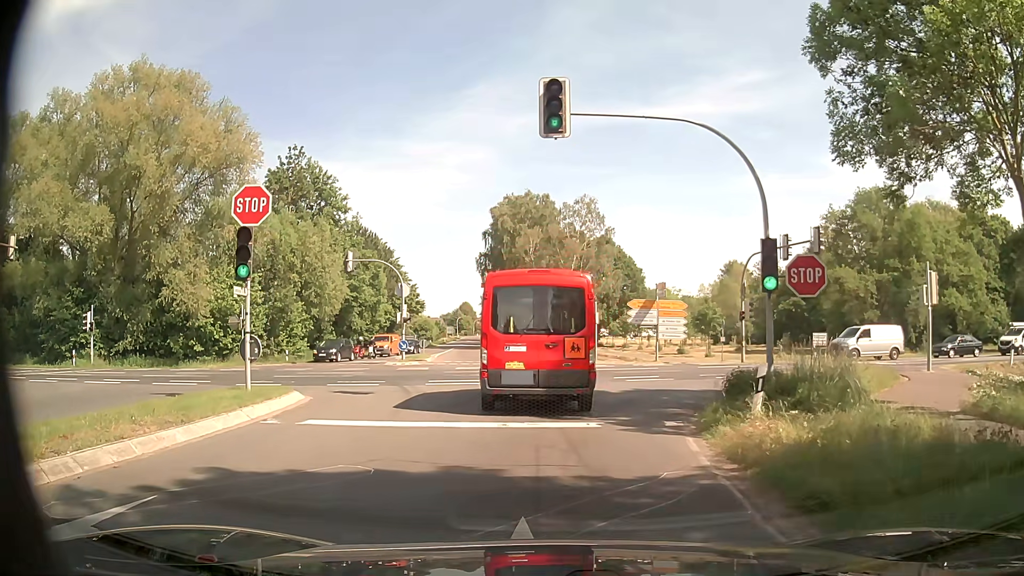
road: secondary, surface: asphalt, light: Day
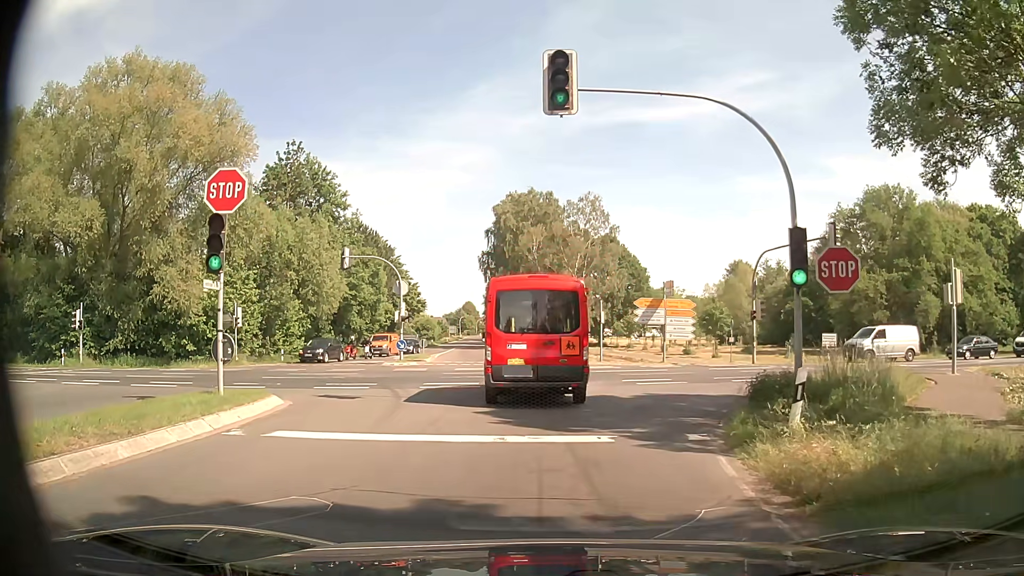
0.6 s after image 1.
(0.0, +1.6) m; -1°
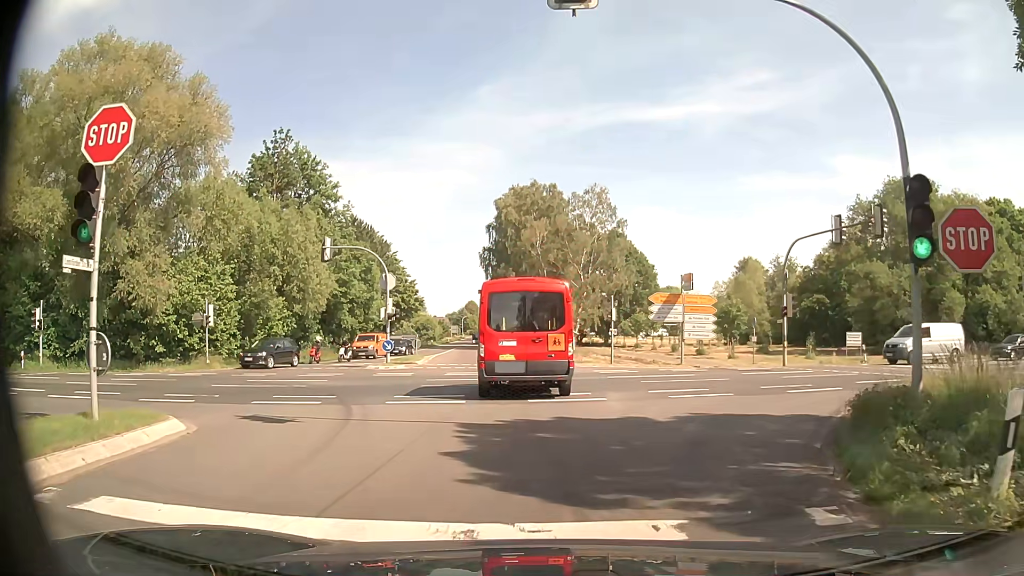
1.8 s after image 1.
(0.0, +4.6) m; -1°
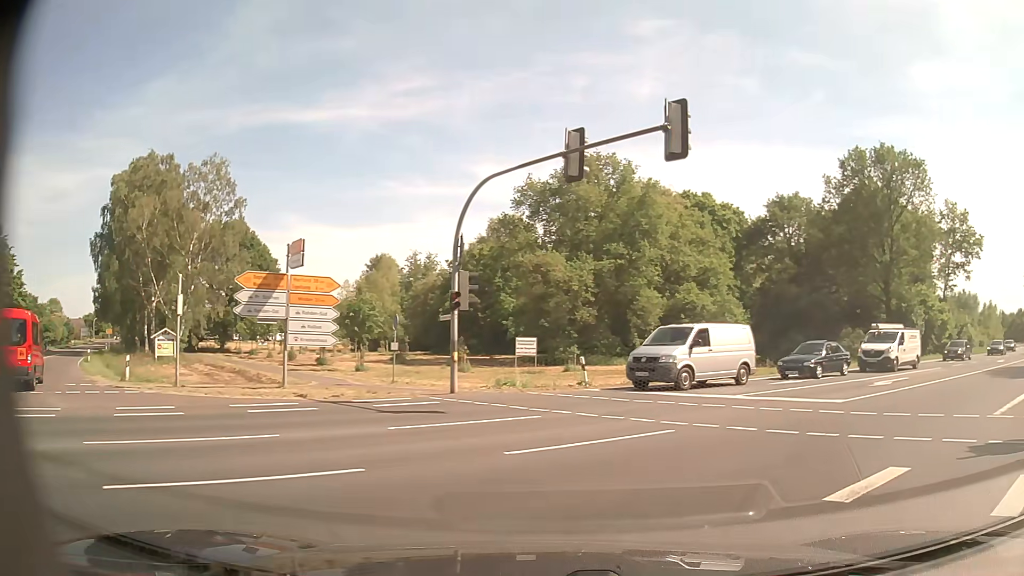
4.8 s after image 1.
(+2.9, +13.7) m; +31°
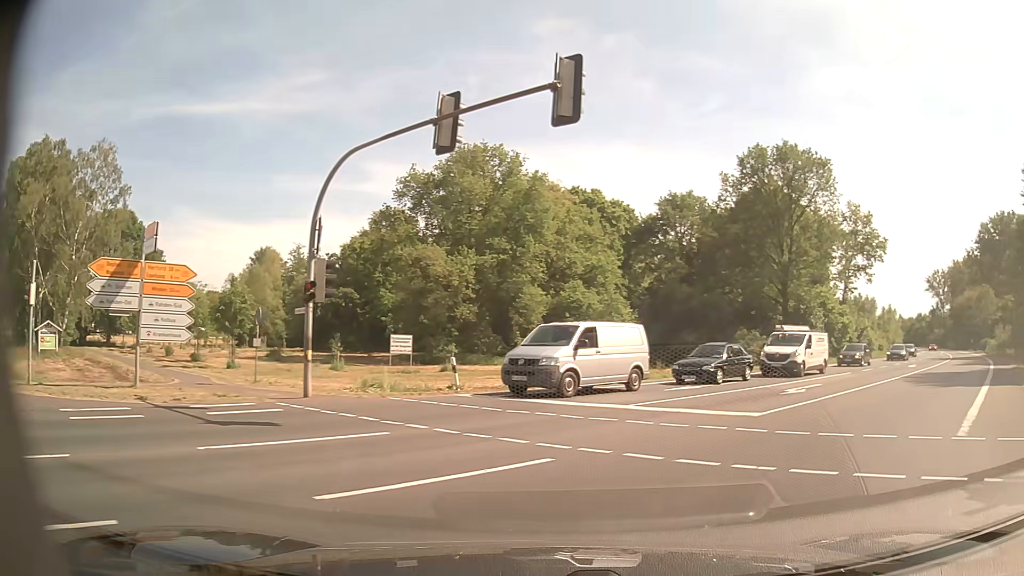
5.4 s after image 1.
(+0.2, +2.4) m; +9°
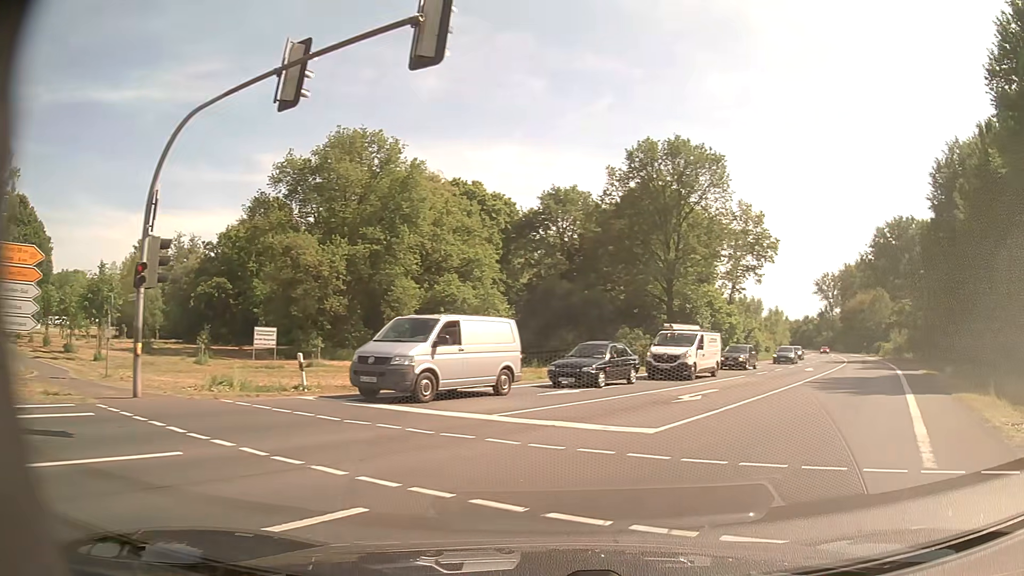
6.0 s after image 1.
(+0.3, +2.6) m; +12°
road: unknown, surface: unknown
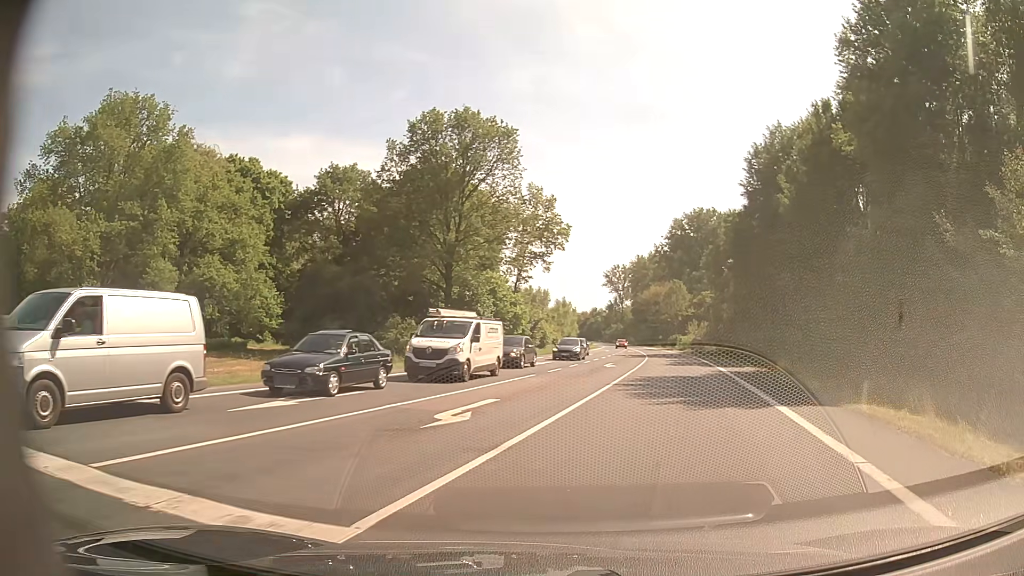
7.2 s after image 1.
(+1.1, +6.2) m; +19°
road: primary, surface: asphalt
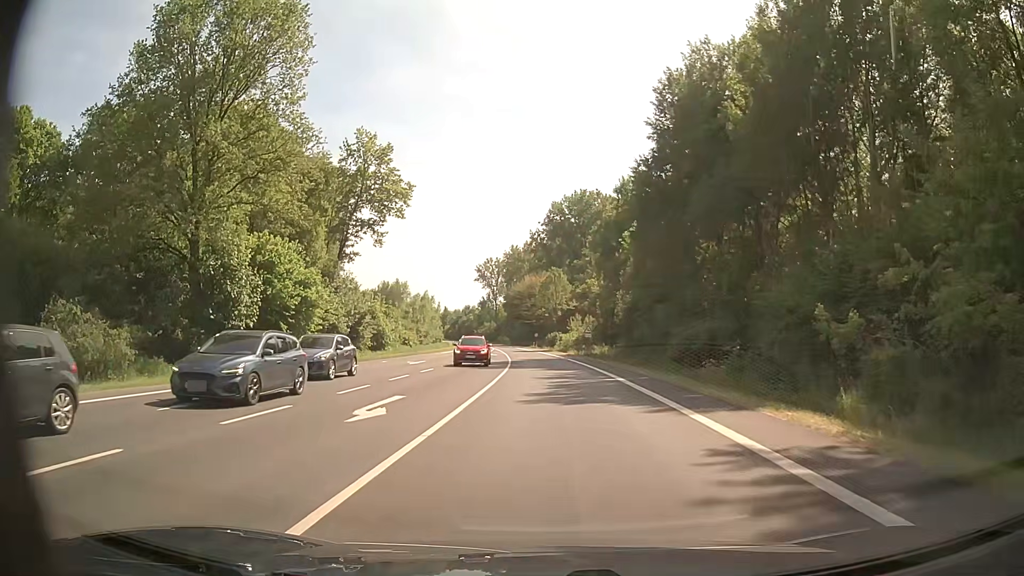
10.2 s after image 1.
(+4.2, +24.2) m; +10°
(0, +10) (0, +20) (0, +30) (0, +40) (-1, +50) (-1, +60) (-2, +70) (-3, +80) (-4, +90) (-5, +100) m
